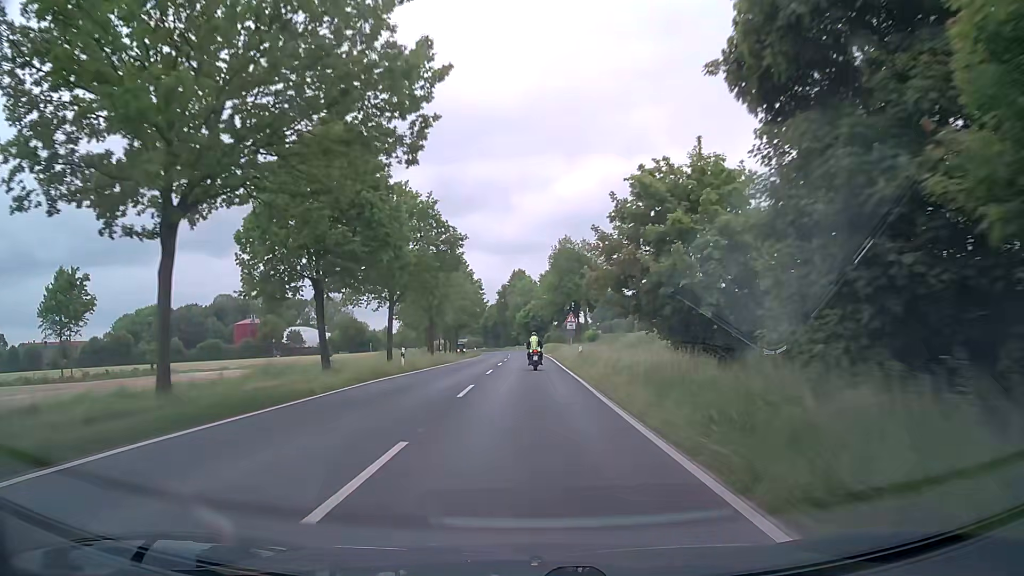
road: secondary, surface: asphalt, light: Day
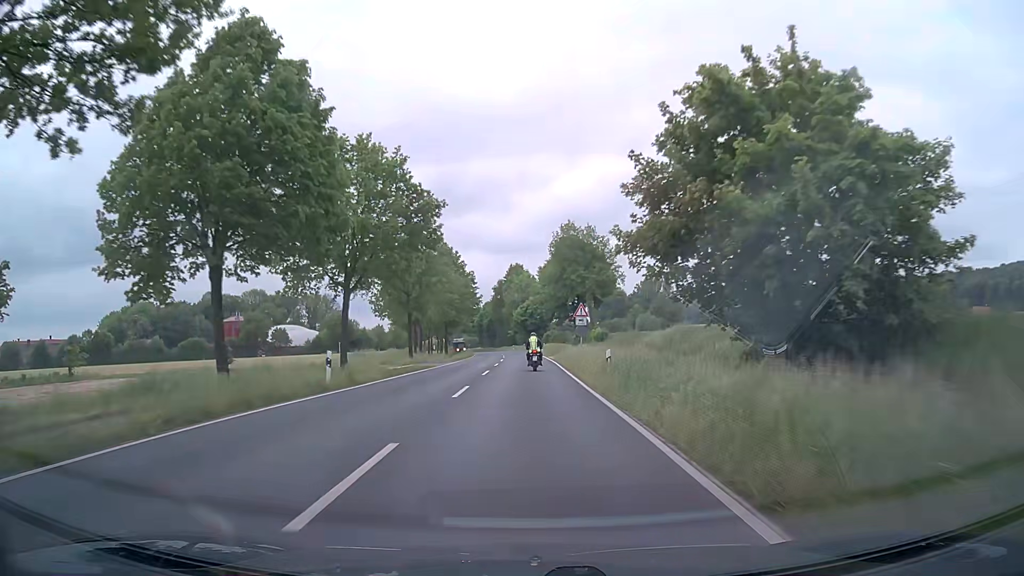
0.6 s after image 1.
(0.0, +11.3) m; 0°
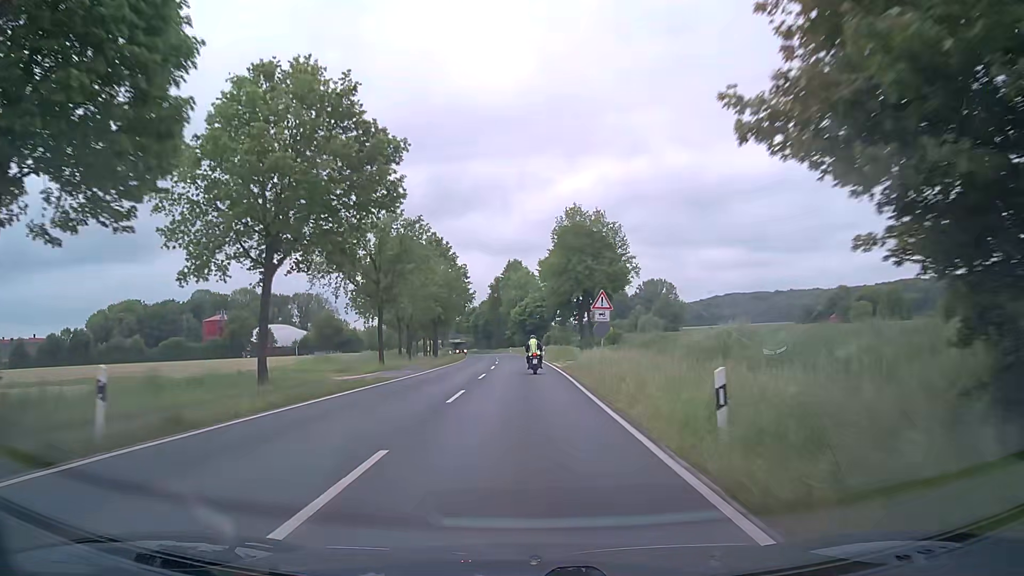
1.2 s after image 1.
(0.0, +11.2) m; 0°
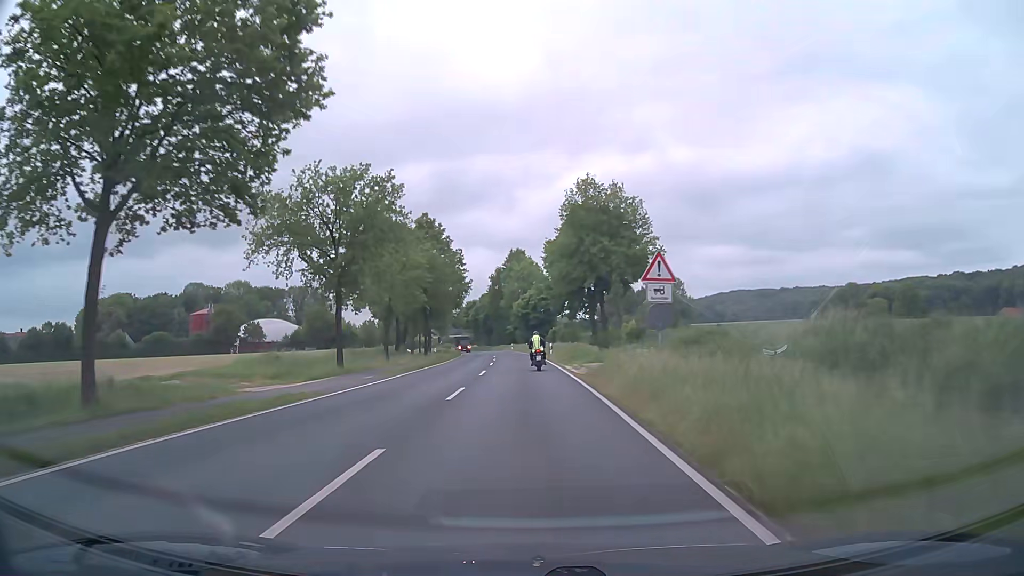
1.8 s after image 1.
(0.0, +11.2) m; 0°
